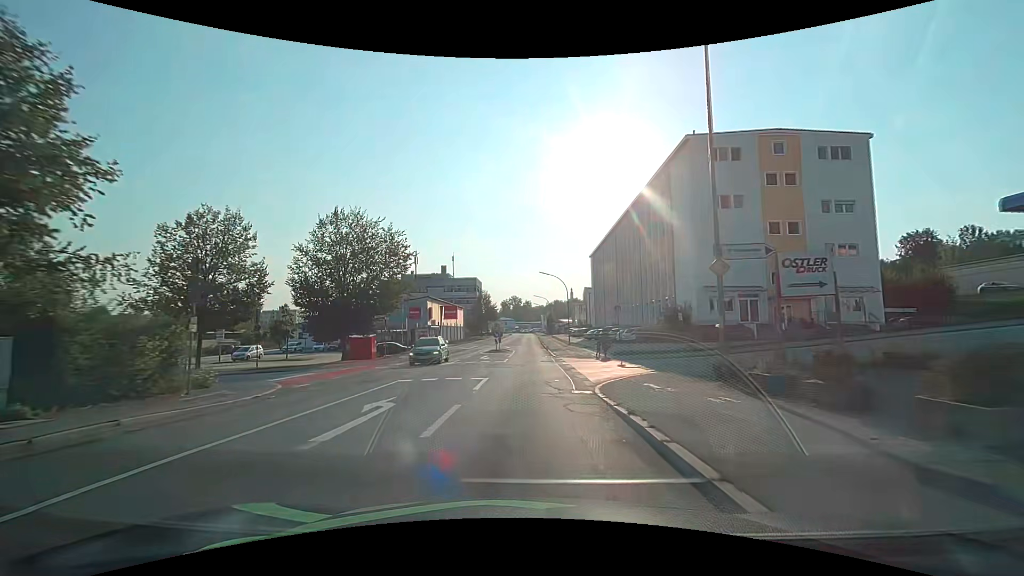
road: tertiary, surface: asphalt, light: Day
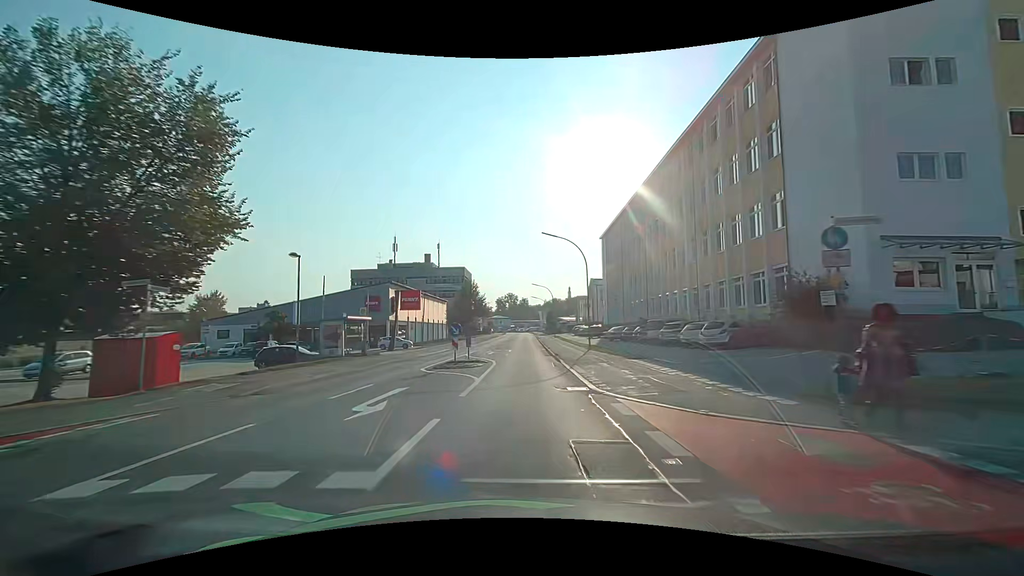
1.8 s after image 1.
(+0.1, +22.5) m; +1°
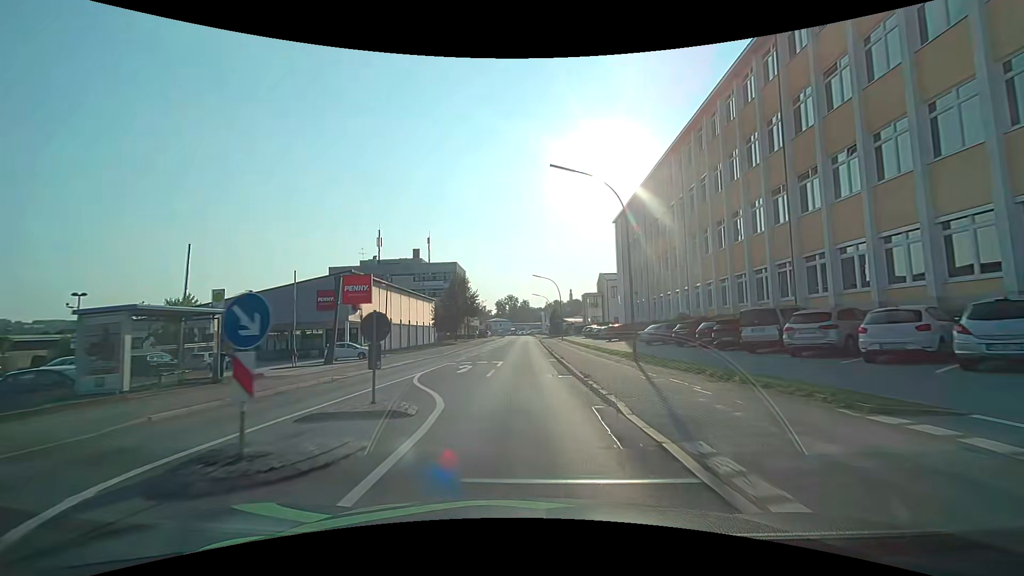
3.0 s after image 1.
(0.0, +15.2) m; 0°
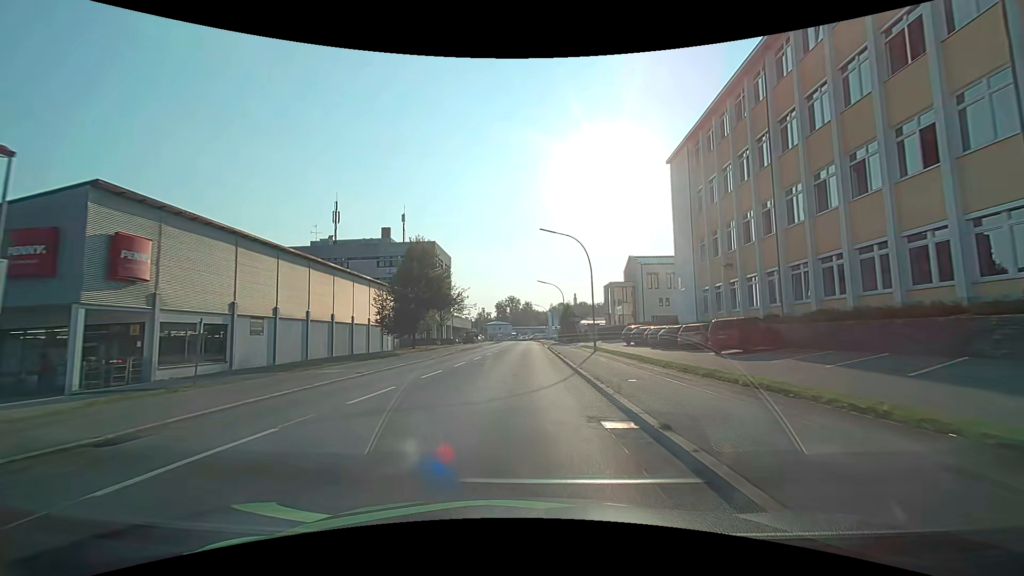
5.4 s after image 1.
(0.0, +30.8) m; 0°
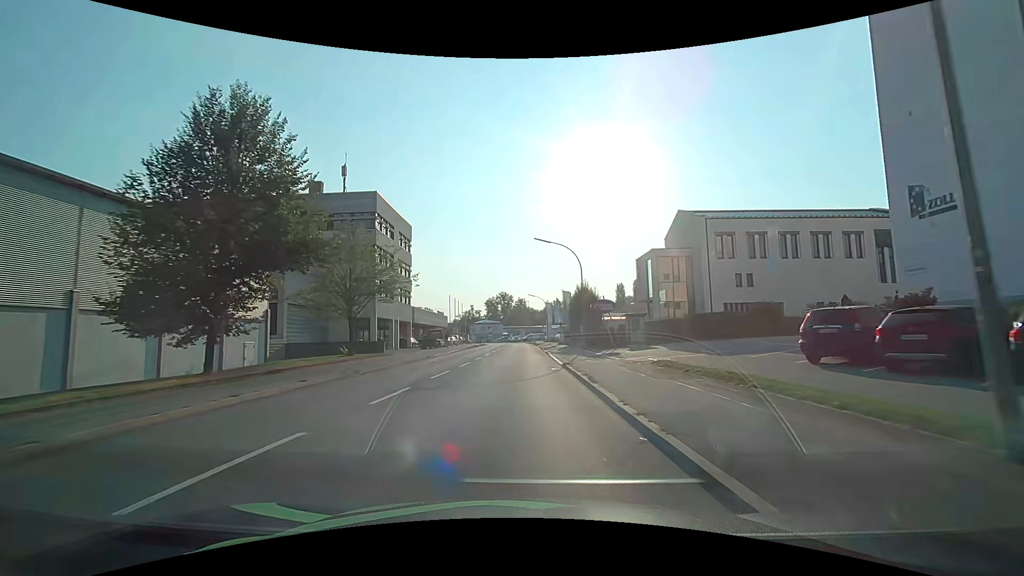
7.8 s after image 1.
(+0.3, +30.5) m; +1°
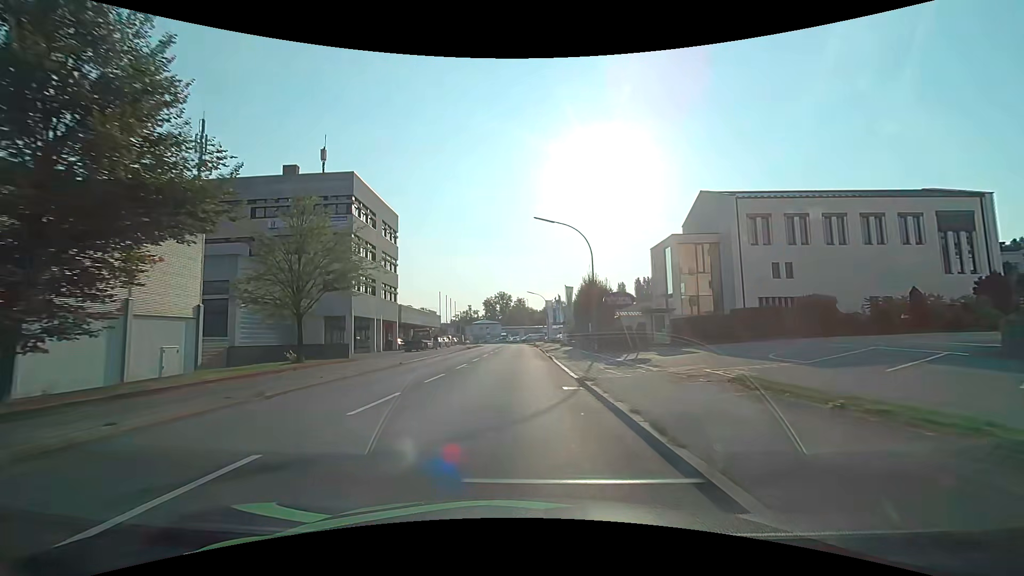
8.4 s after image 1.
(0.0, +7.1) m; 0°
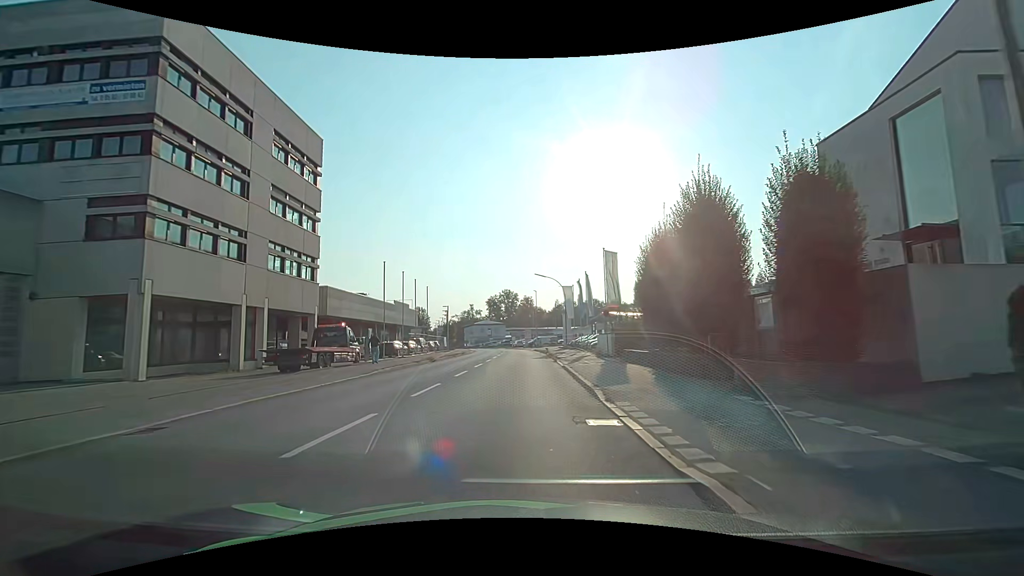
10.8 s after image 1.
(-0.1, +27.3) m; -1°
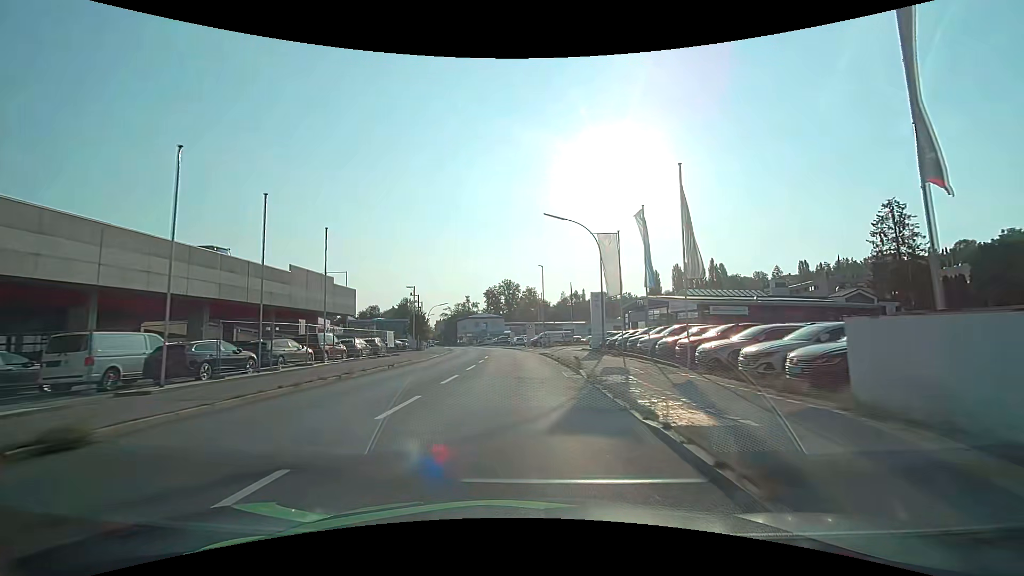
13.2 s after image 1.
(0.0, +27.8) m; 0°
(0, +10) (0, +20) (0, +30) (-1, +40) (-2, +50) (-3, +60) (-4, +70) (-6, +80) (-8, +89) (-11, +99) m
